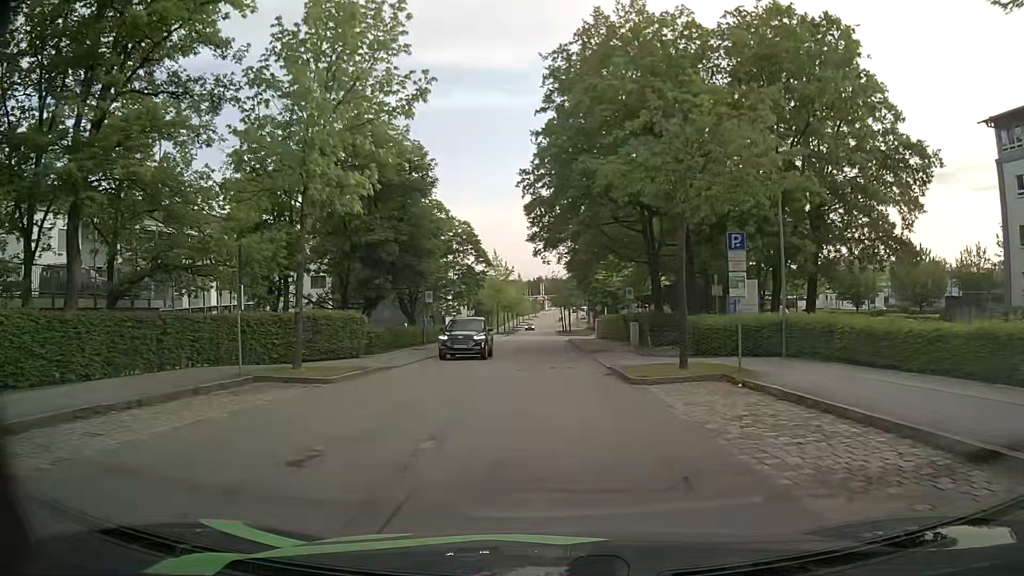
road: residential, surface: asphalt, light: Day
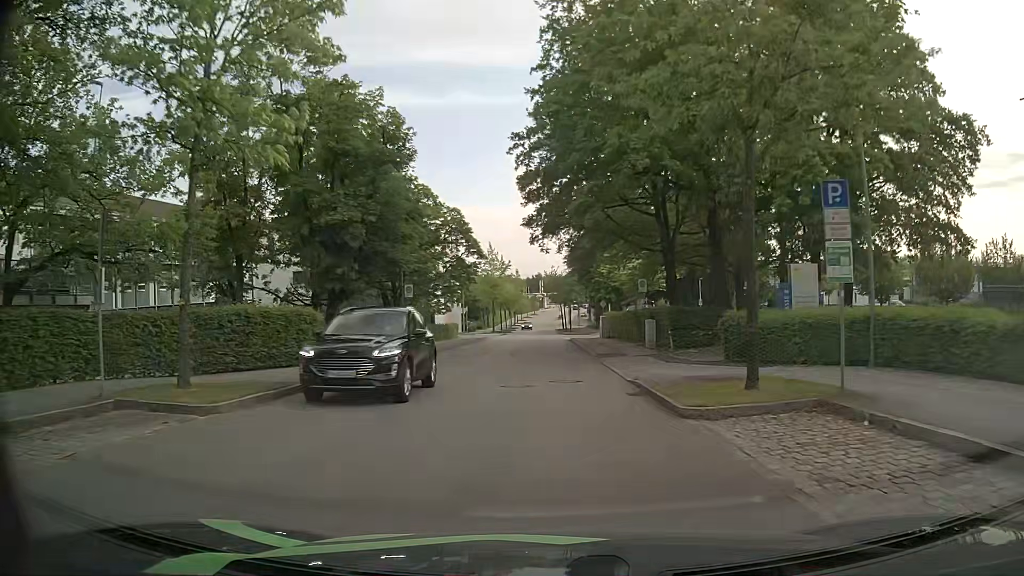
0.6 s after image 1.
(0.0, +5.7) m; 0°
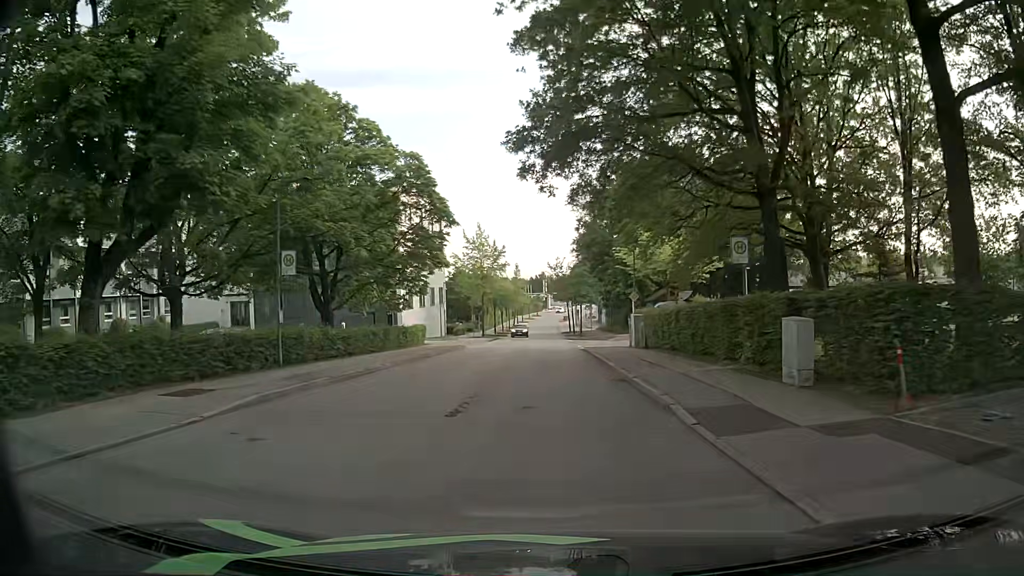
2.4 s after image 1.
(0.0, +16.9) m; 0°
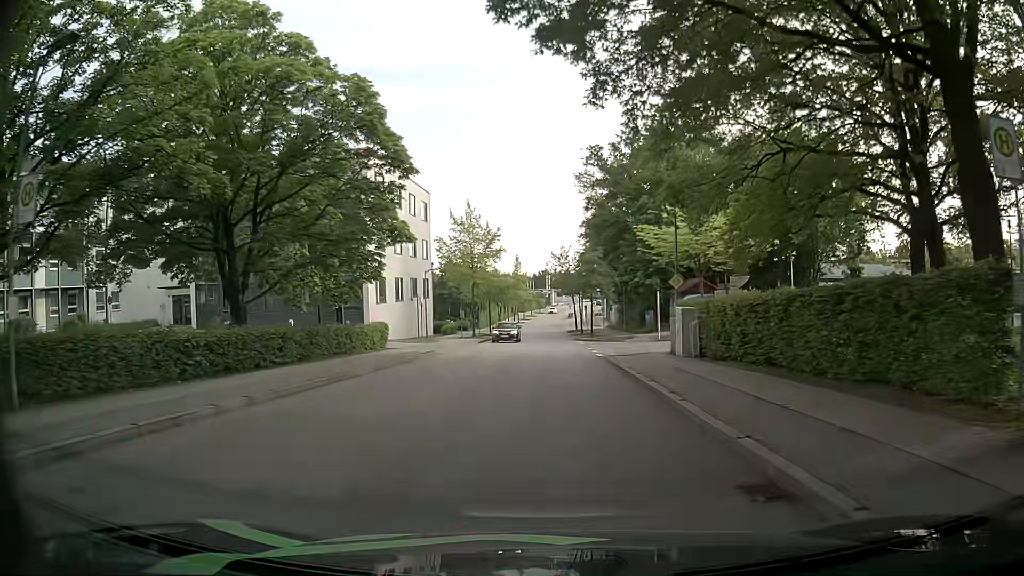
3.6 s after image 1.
(0.0, +10.7) m; 0°
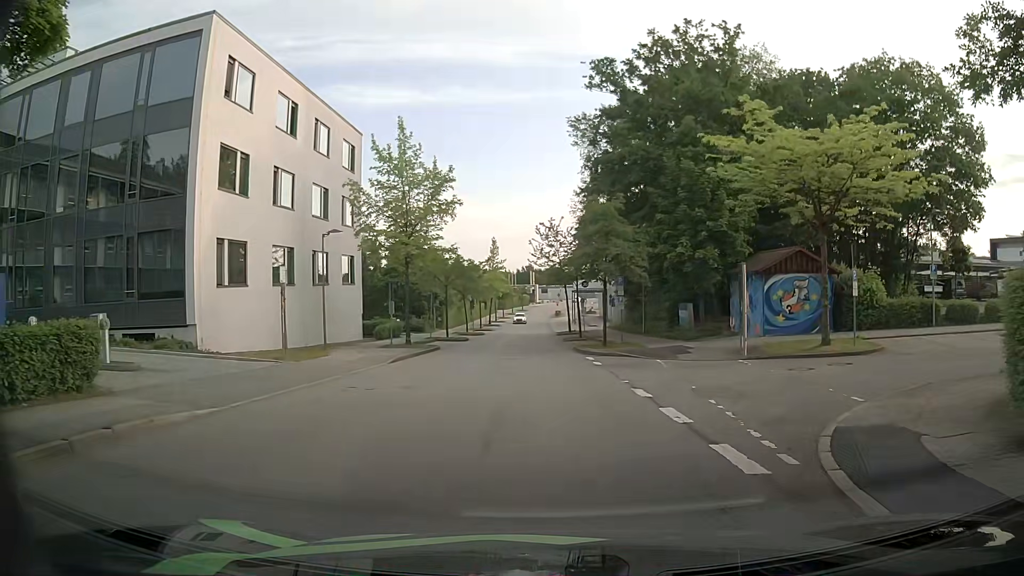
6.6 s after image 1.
(-0.2, +20.6) m; +1°
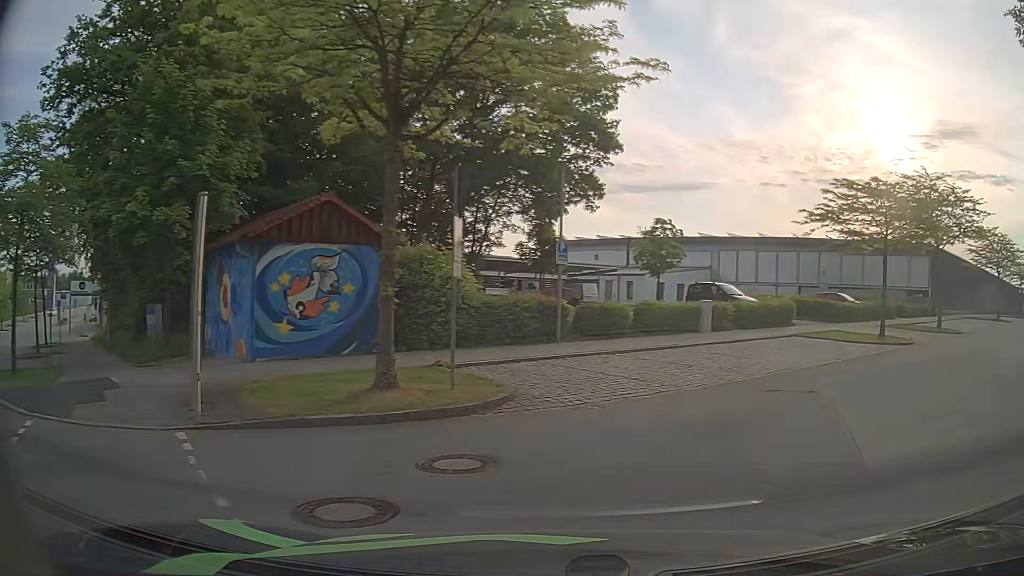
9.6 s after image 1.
(+3.1, +12.4) m; +39°
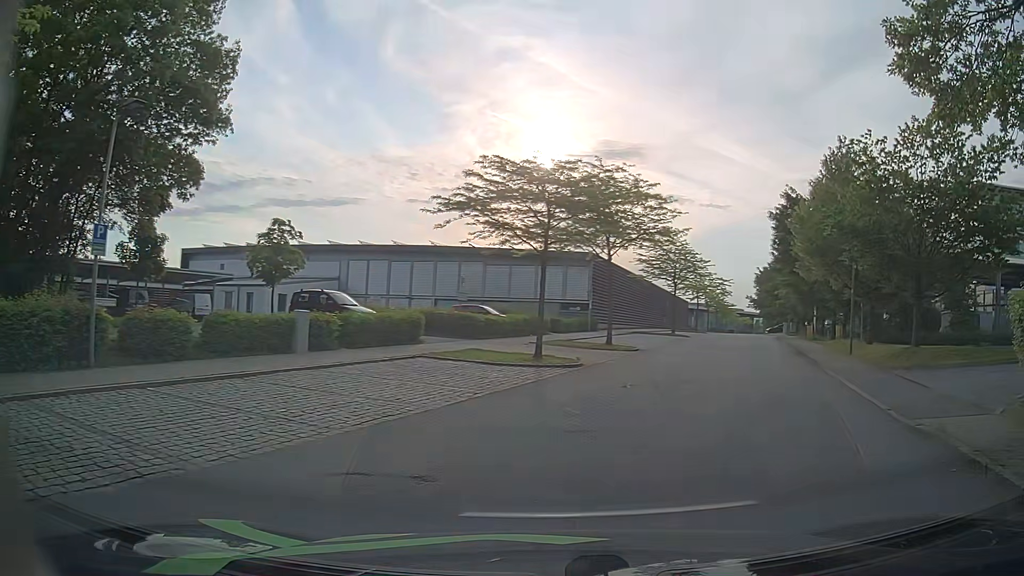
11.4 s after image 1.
(+1.8, +5.5) m; +31°
